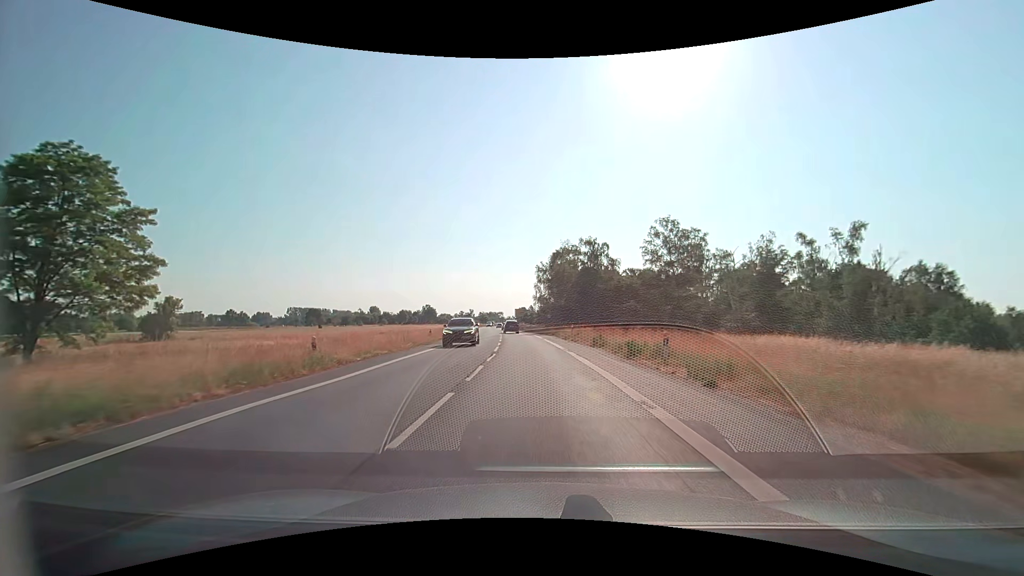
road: secondary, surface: asphalt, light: Day
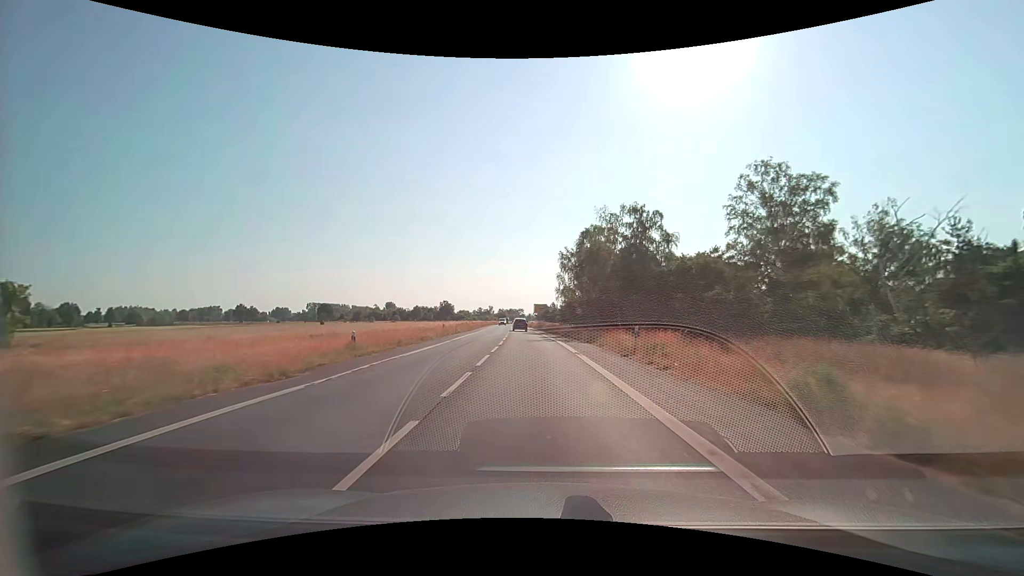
(-0.5, +20.8) m; -2°
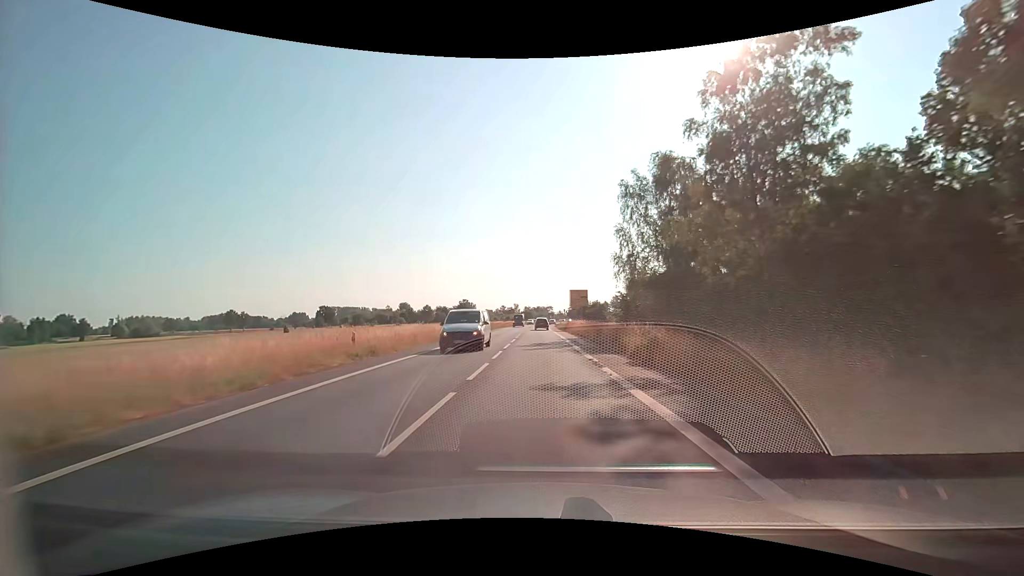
(-1.9, +50.8) m; -3°
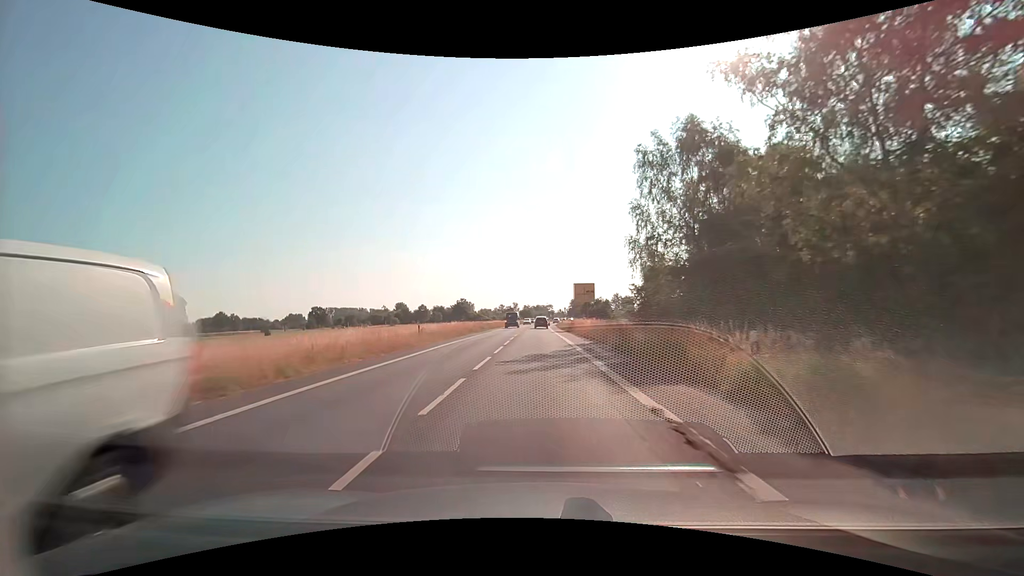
(0.0, +10.0) m; 0°
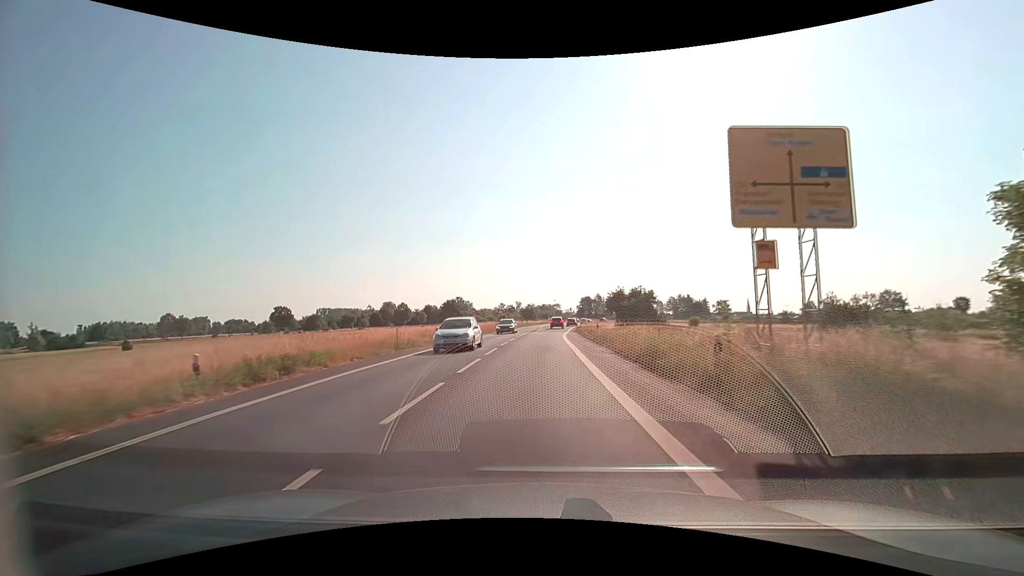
(-0.1, +49.1) m; -1°
(0, +10) (0, +20) (0, +30) (+1, +40) (+1, +50) (+1, +60) (+2, +70) (+3, +80) (+4, +90) (+4, +100) m
